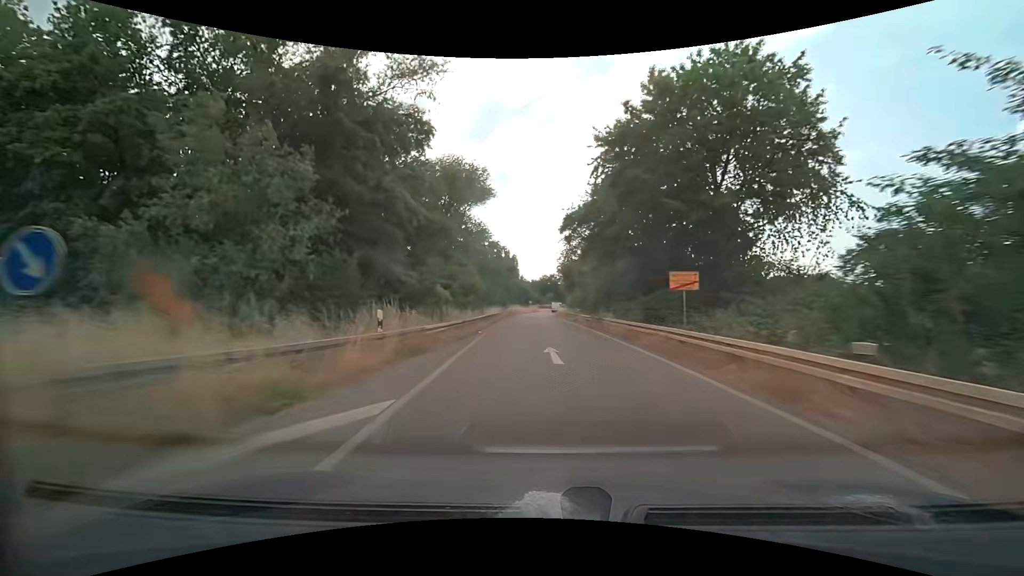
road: trunk_link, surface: asphalt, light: Day
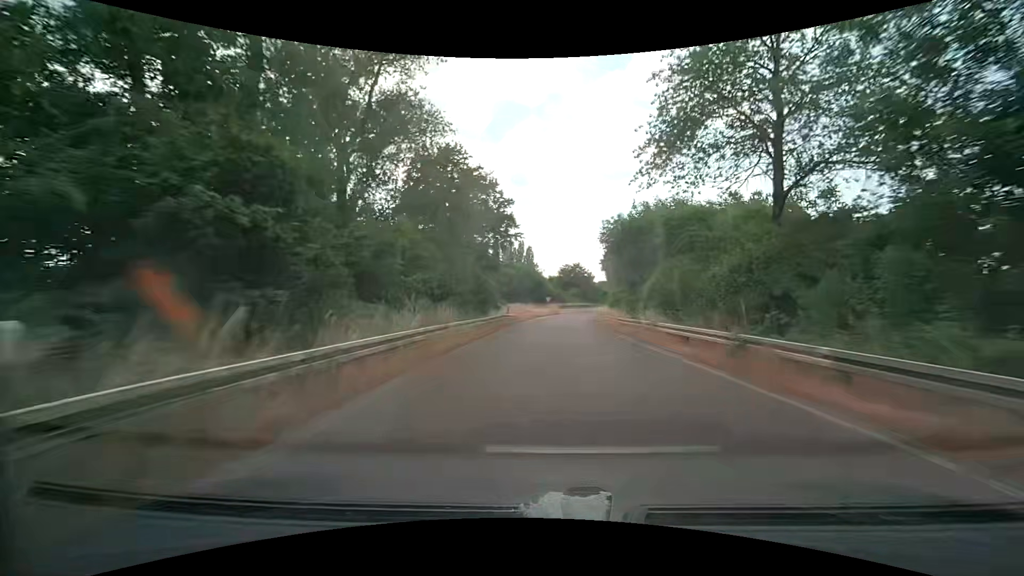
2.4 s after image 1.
(-1.2, +42.9) m; -2°
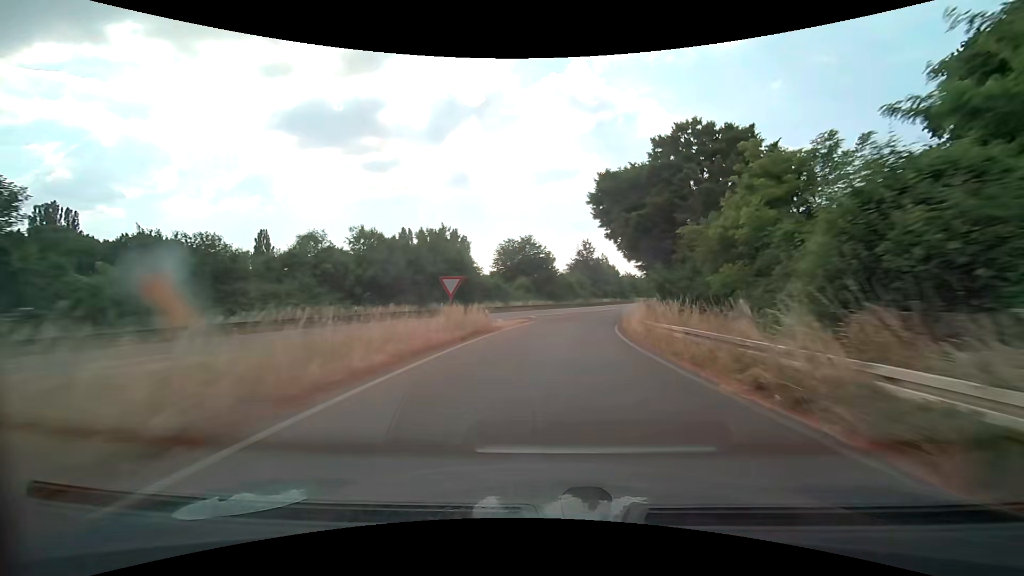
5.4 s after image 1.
(+2.2, +55.0) m; +6°
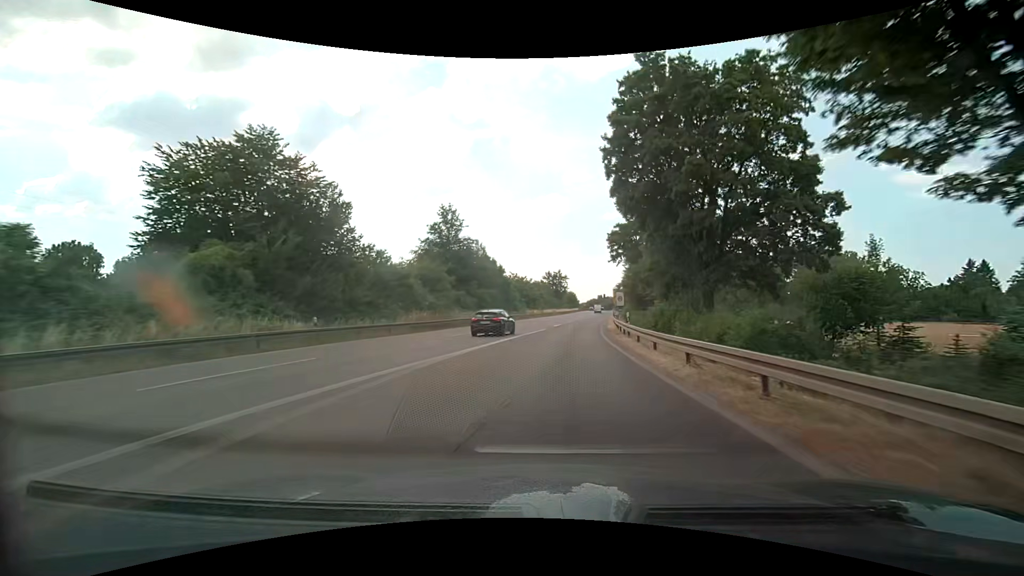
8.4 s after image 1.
(+6.6, +54.3) m; +14°
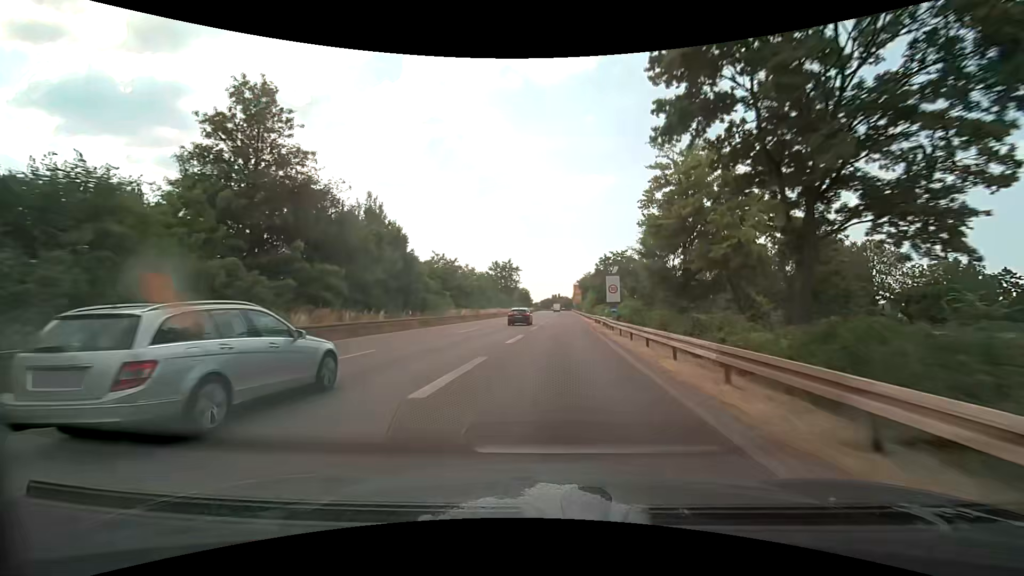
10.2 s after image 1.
(+2.2, +35.2) m; +6°
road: trunk
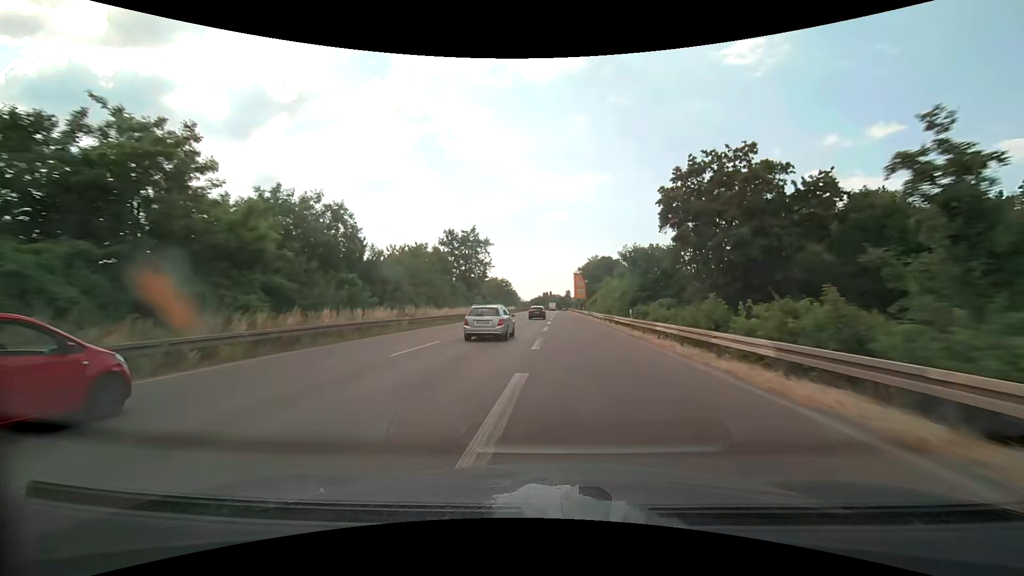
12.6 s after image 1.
(+1.1, +51.8) m; +1°
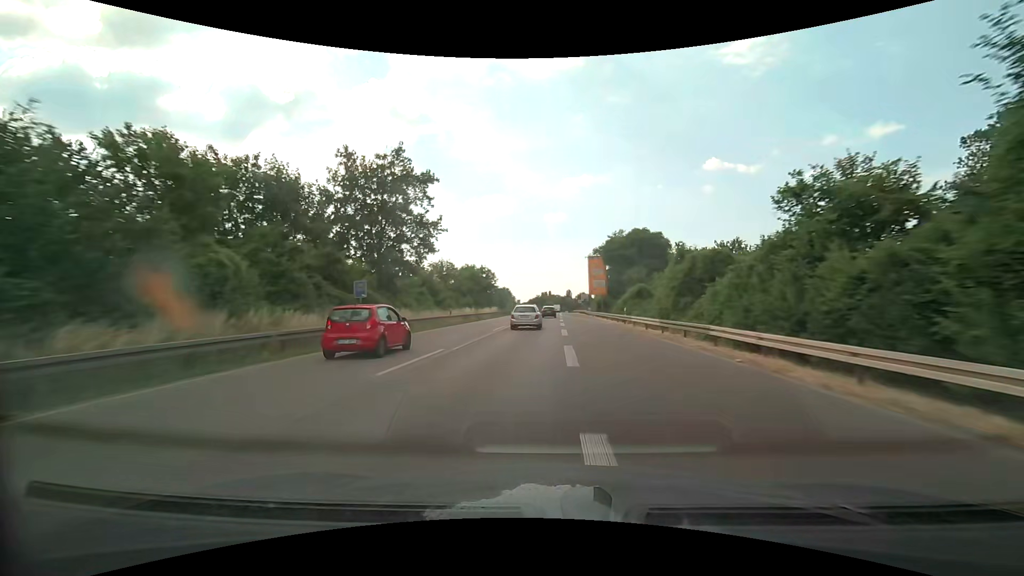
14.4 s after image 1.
(0.0, +40.9) m; 0°
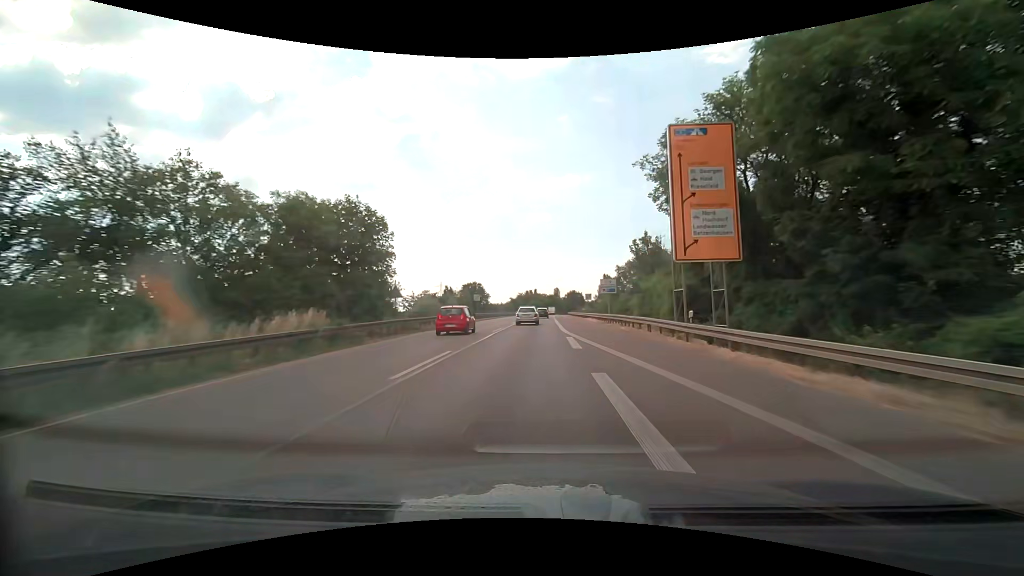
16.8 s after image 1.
(+0.6, +55.4) m; +1°
(0, +10) (0, +20) (0, +30) (0, +40) (0, +50) (0, +60) (0, +70) (0, +80) (0, +90) (0, +100) m
